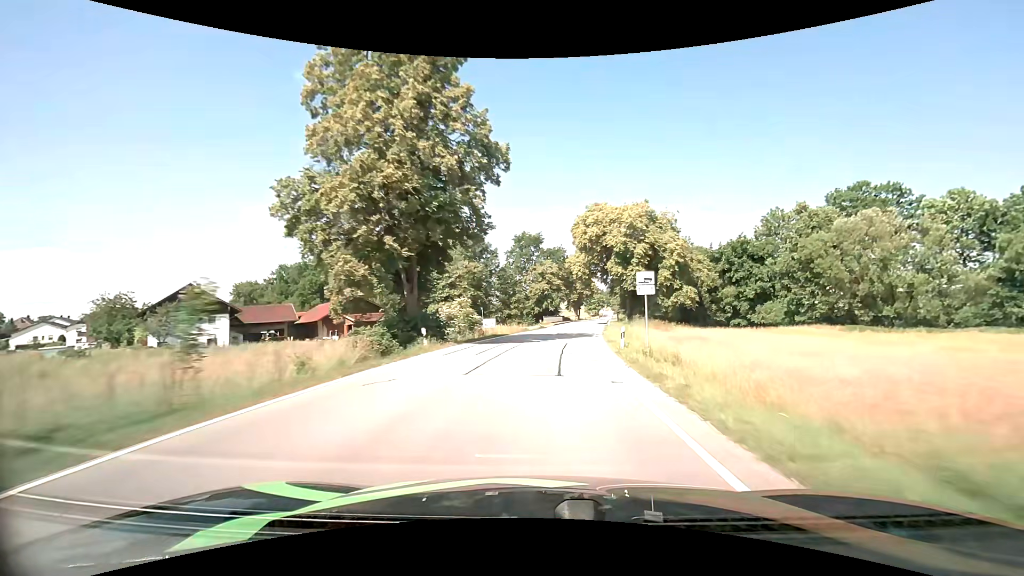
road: secondary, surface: asphalt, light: Day
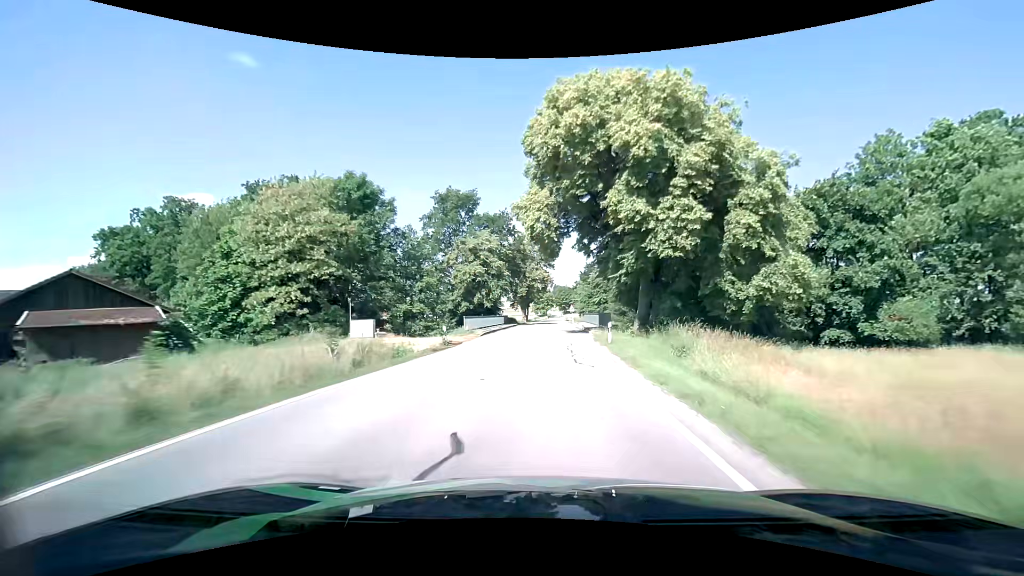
(+2.1, +33.7) m; +6°
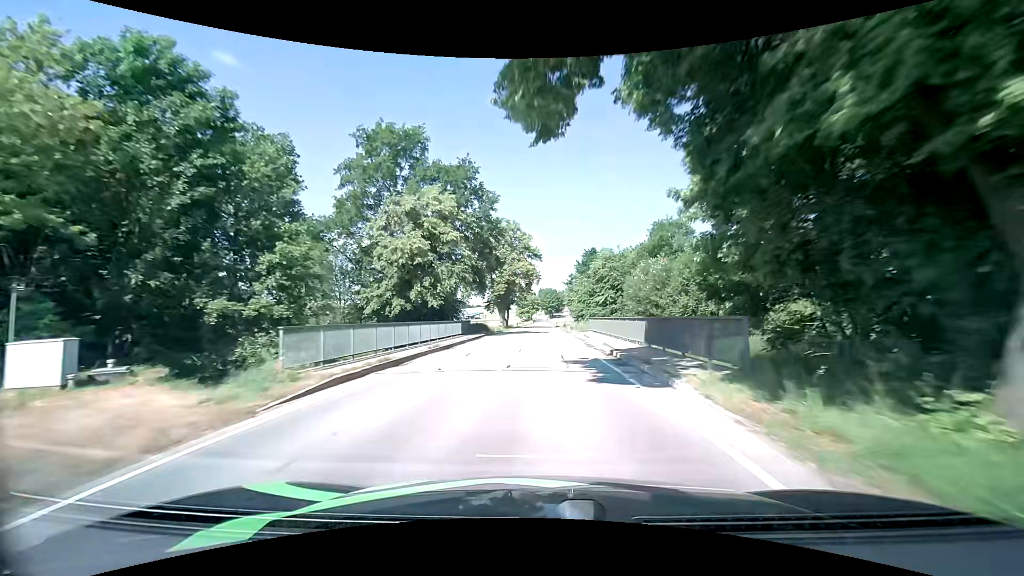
(+0.5, +23.4) m; +2°
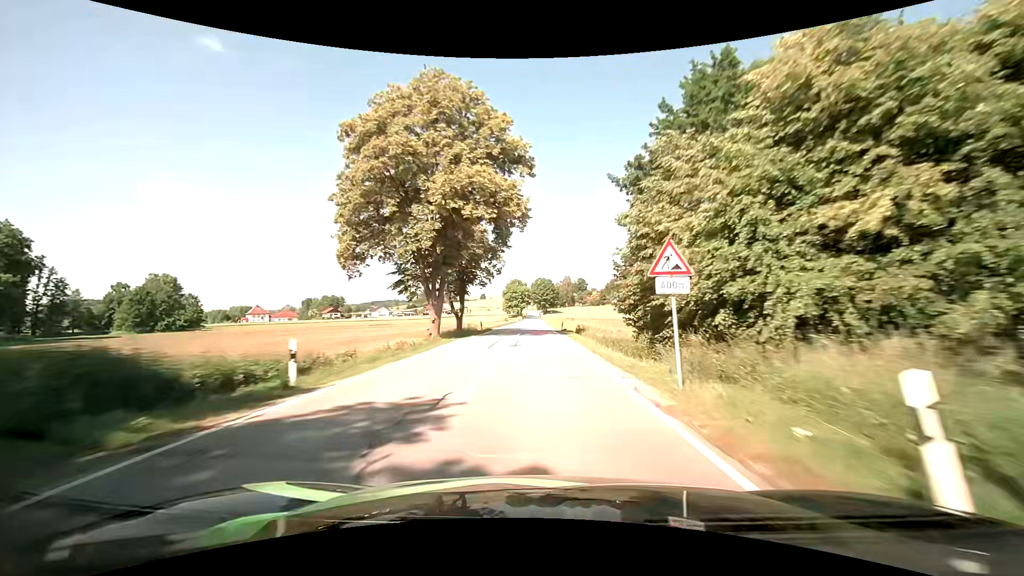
(+0.4, +48.1) m; +1°
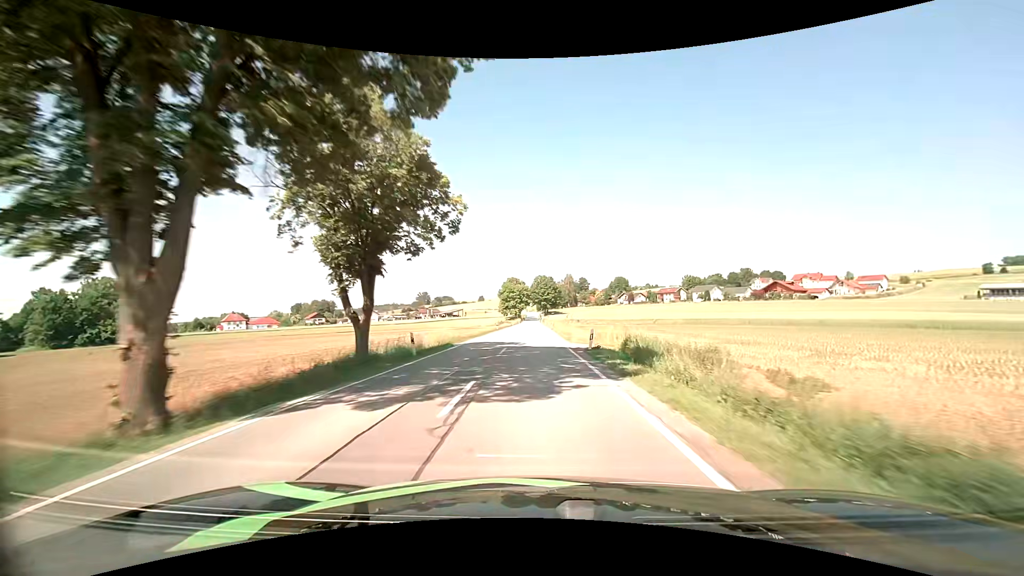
(+0.2, +24.9) m; 0°
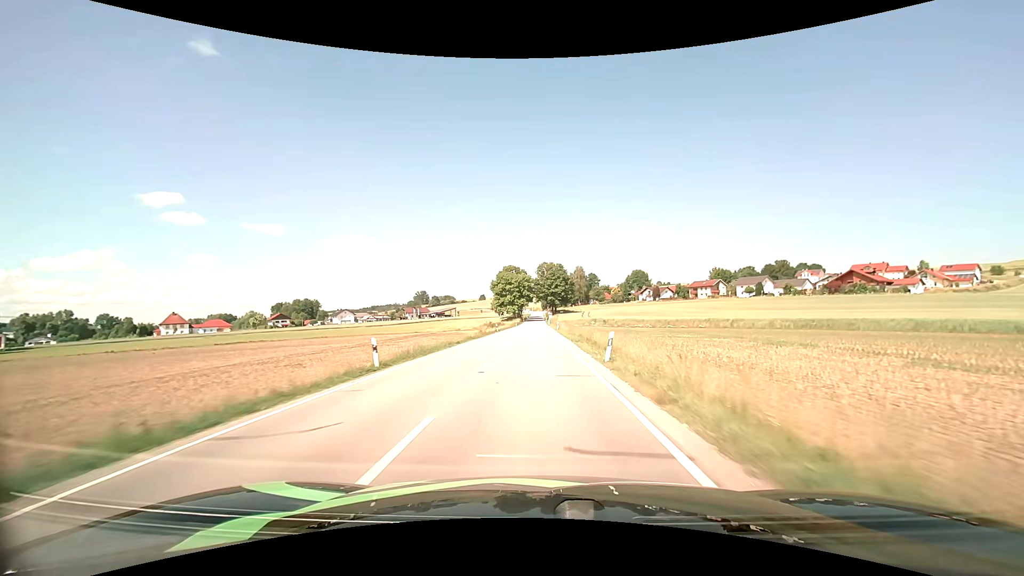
(0.0, +51.6) m; 0°
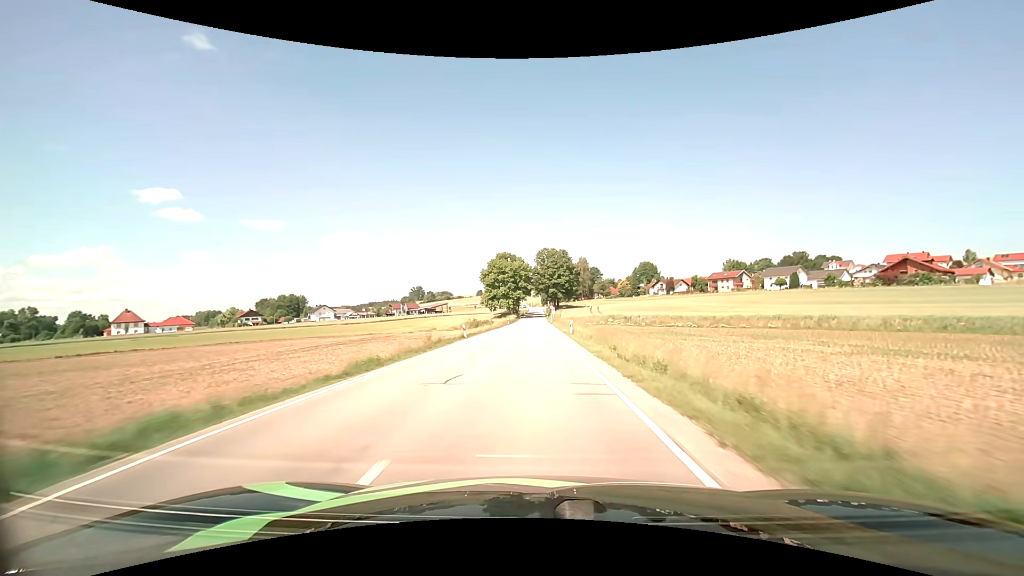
(0.0, +26.6) m; 0°
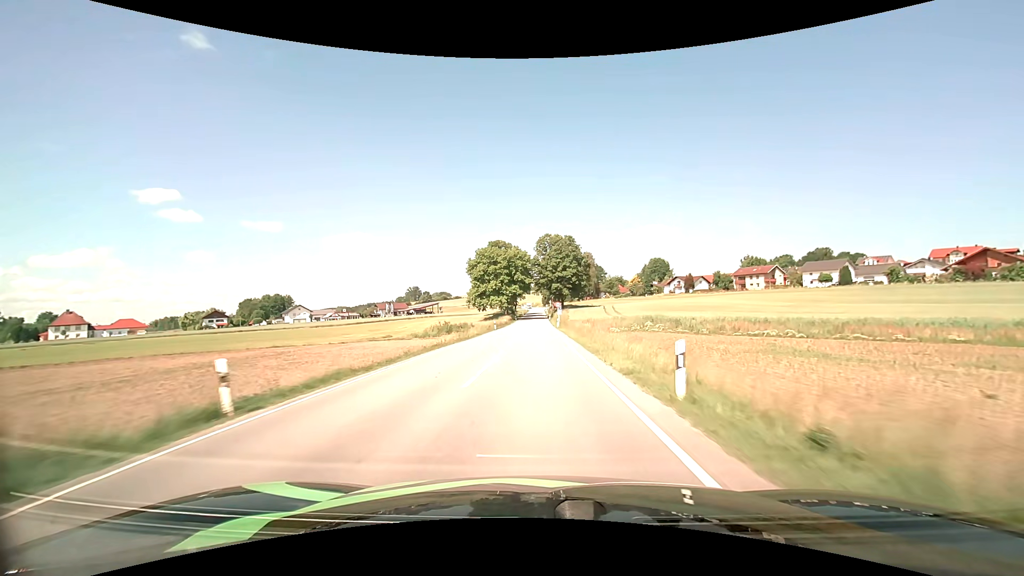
(0.0, +26.7) m; 0°
